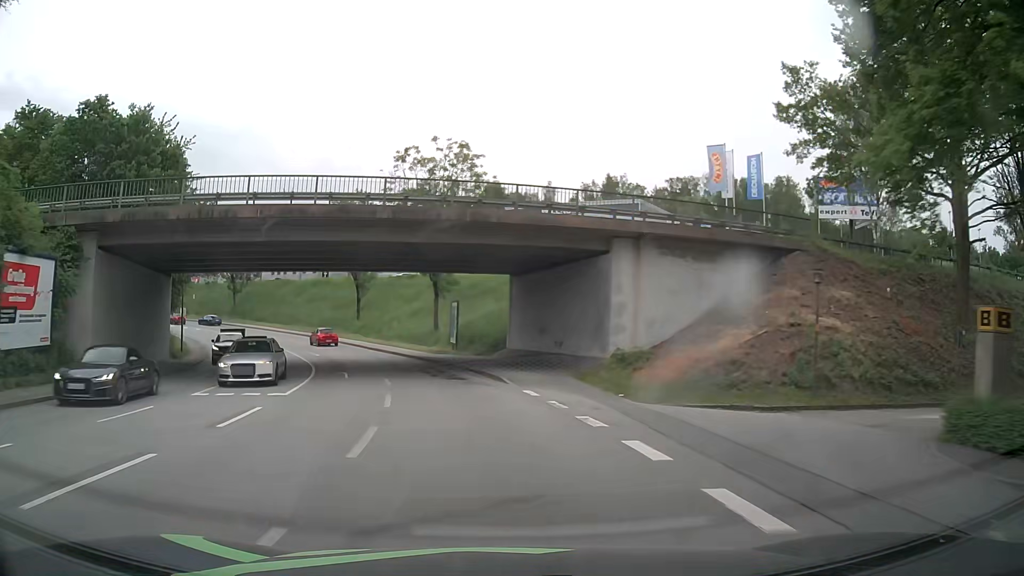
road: tertiary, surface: asphalt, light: Day
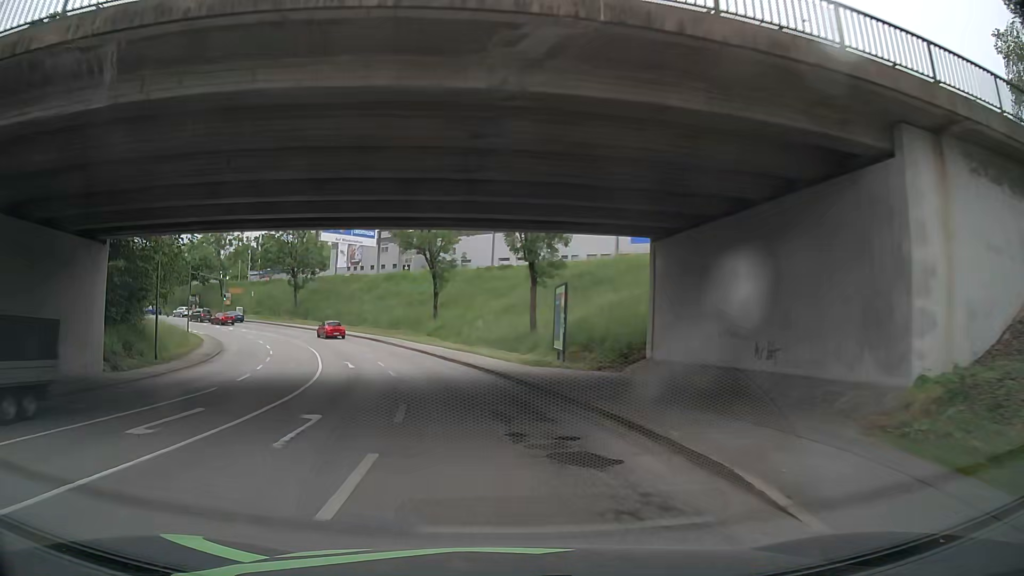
(-1.1, +15.1) m; -8°
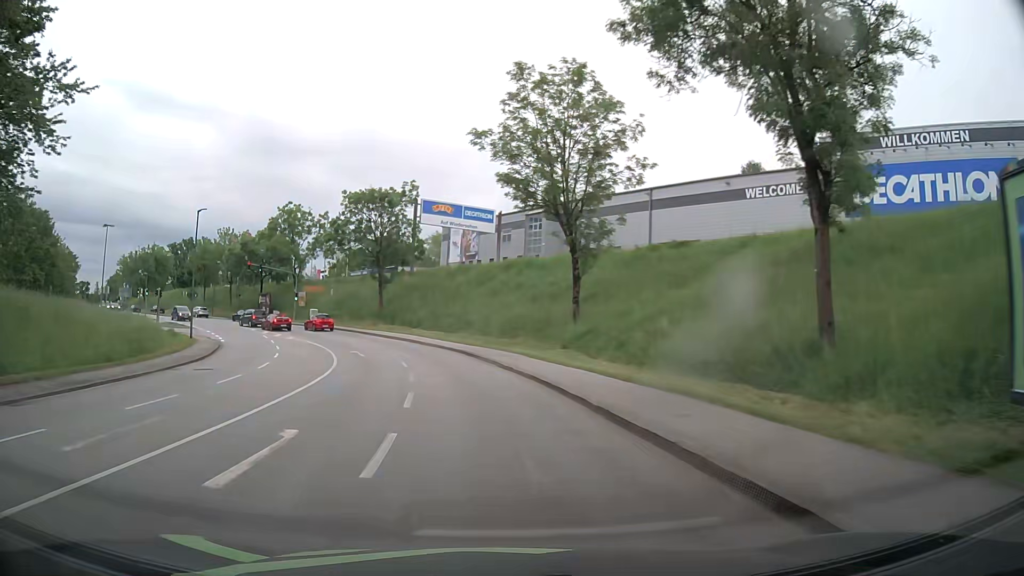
(-1.9, +22.7) m; -11°
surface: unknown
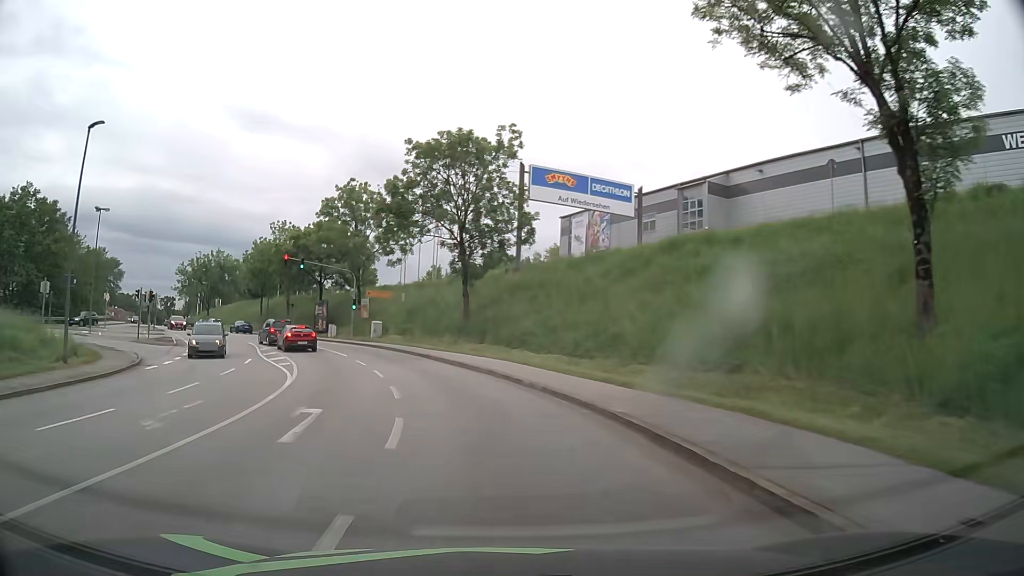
(-2.3, +22.5) m; -11°
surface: asphalt
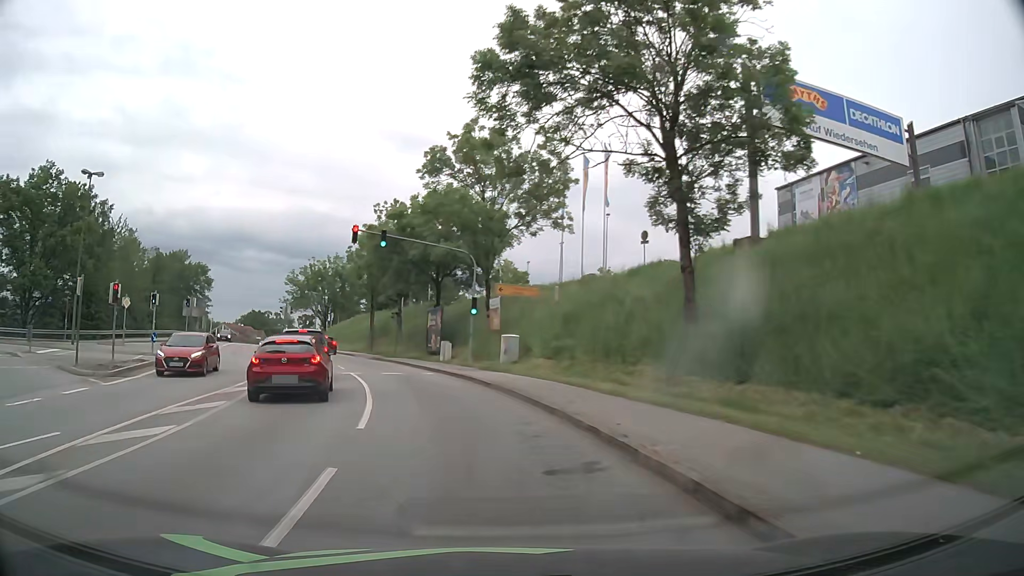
(-2.5, +22.1) m; -14°
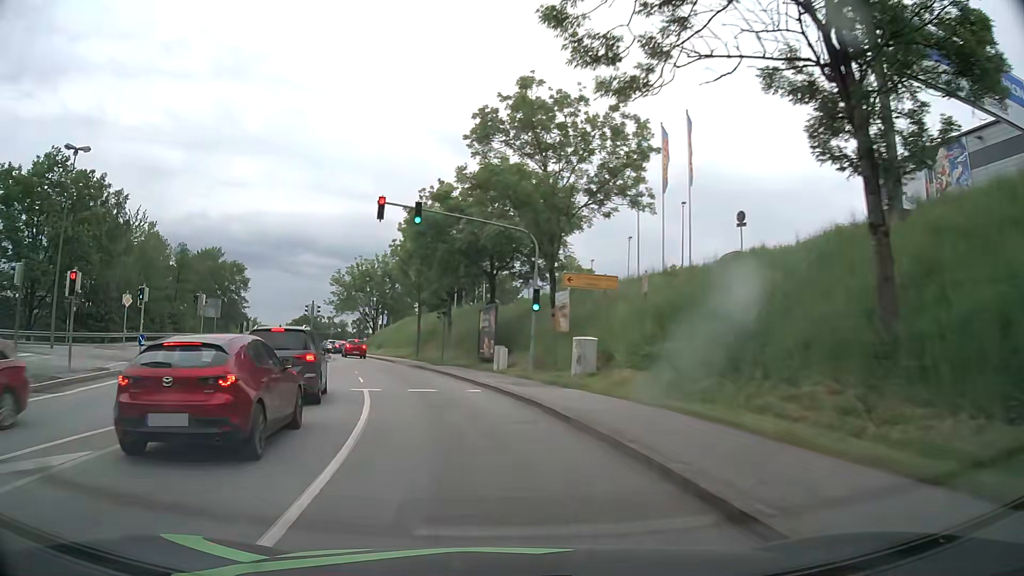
(-0.3, +7.4) m; -5°
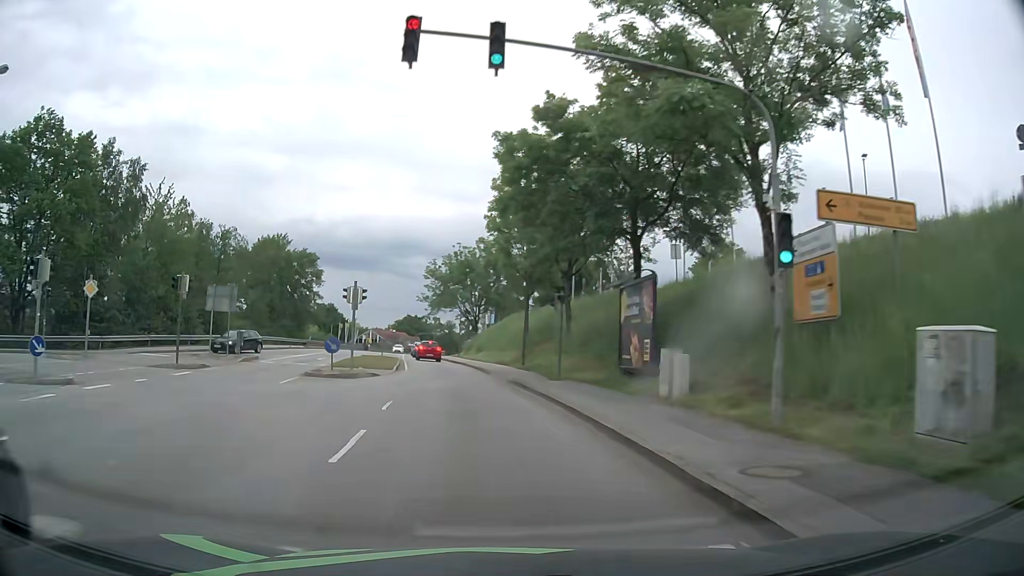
(-1.3, +14.8) m; -10°
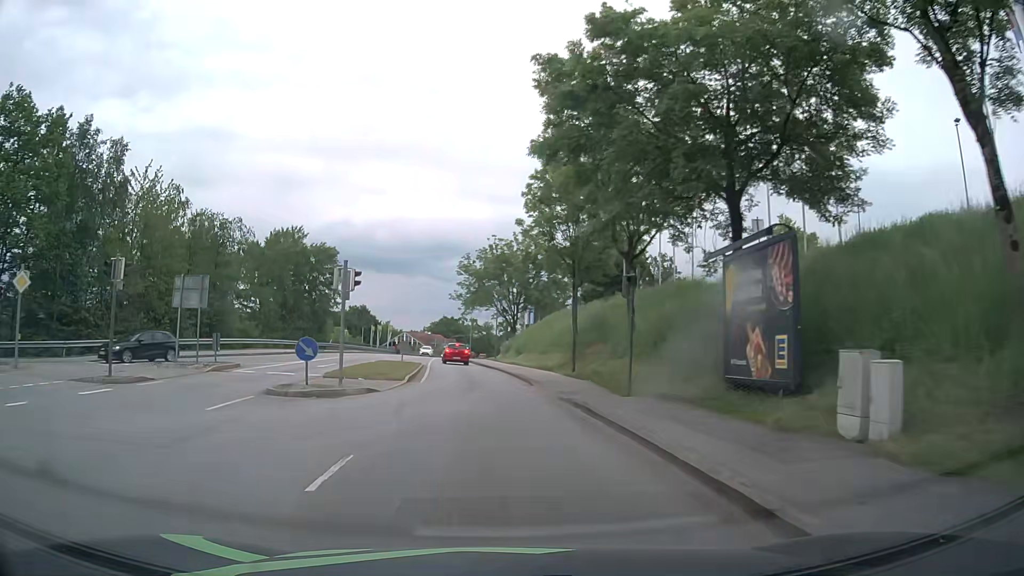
(-0.2, +7.5) m; -3°
(0, +10) (-1, +20) (-2, +30) (-3, +40) (-4, +50) (-6, +60) (-7, +70) (-7, +80) (-8, +90) (-8, +100) m
